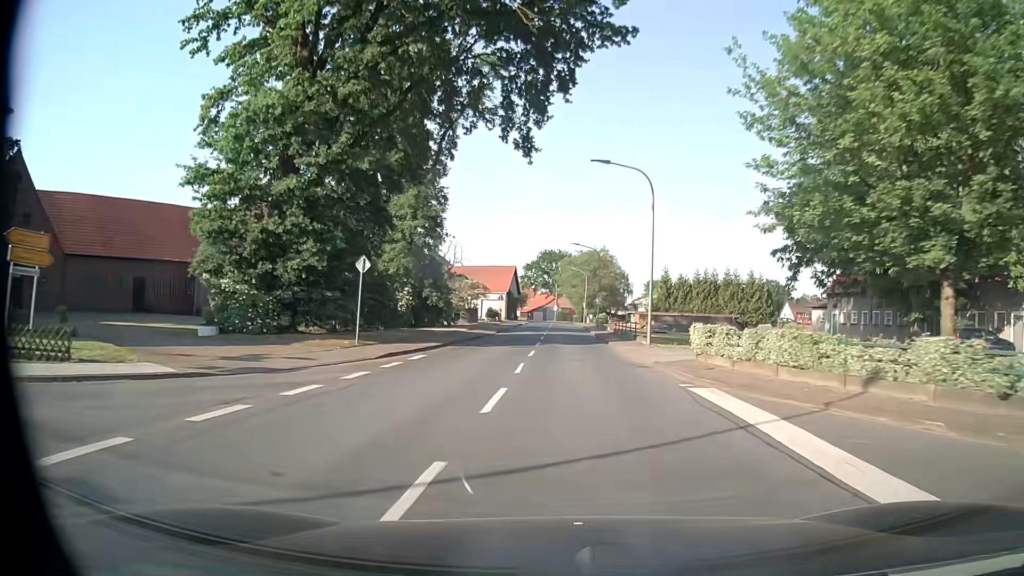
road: secondary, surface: asphalt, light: Day
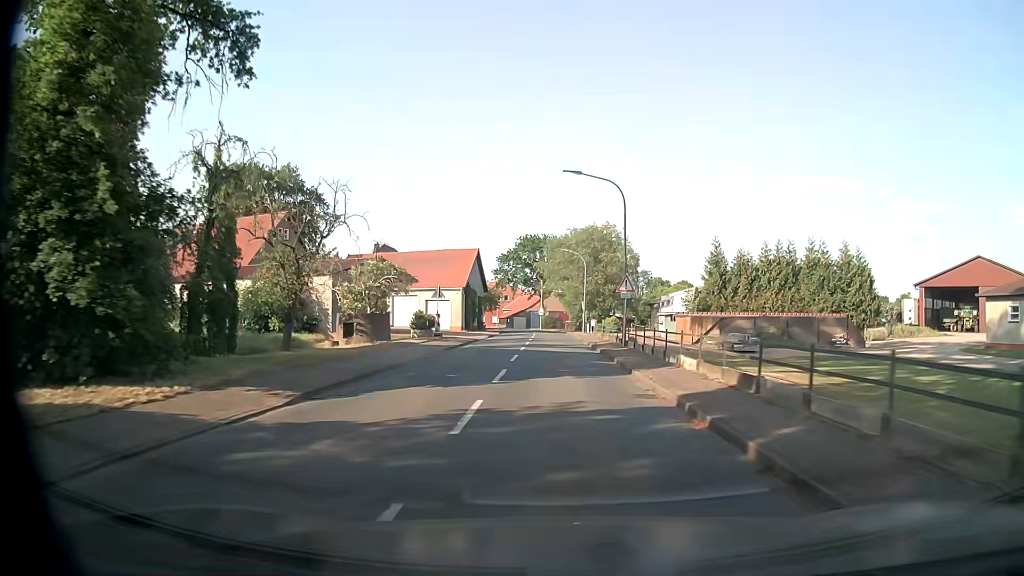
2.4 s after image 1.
(+0.4, +31.7) m; +1°
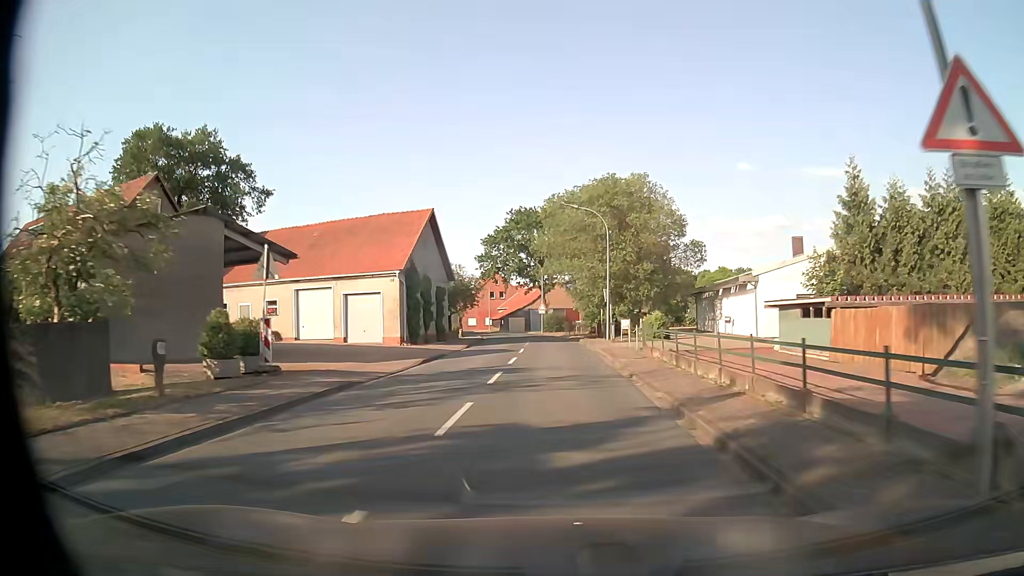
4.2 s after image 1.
(+0.2, +24.2) m; 0°
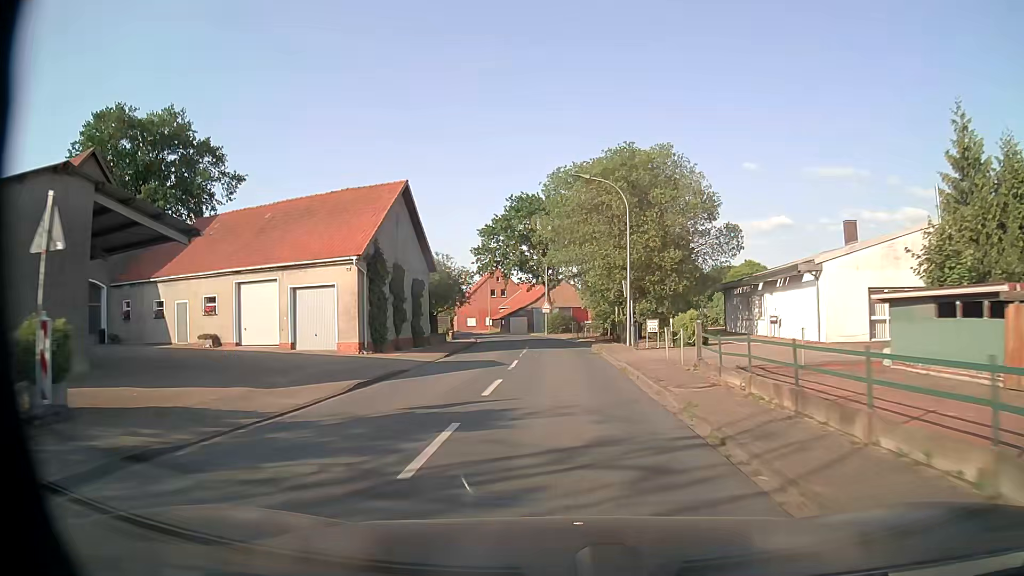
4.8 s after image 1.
(0.0, +8.1) m; 0°
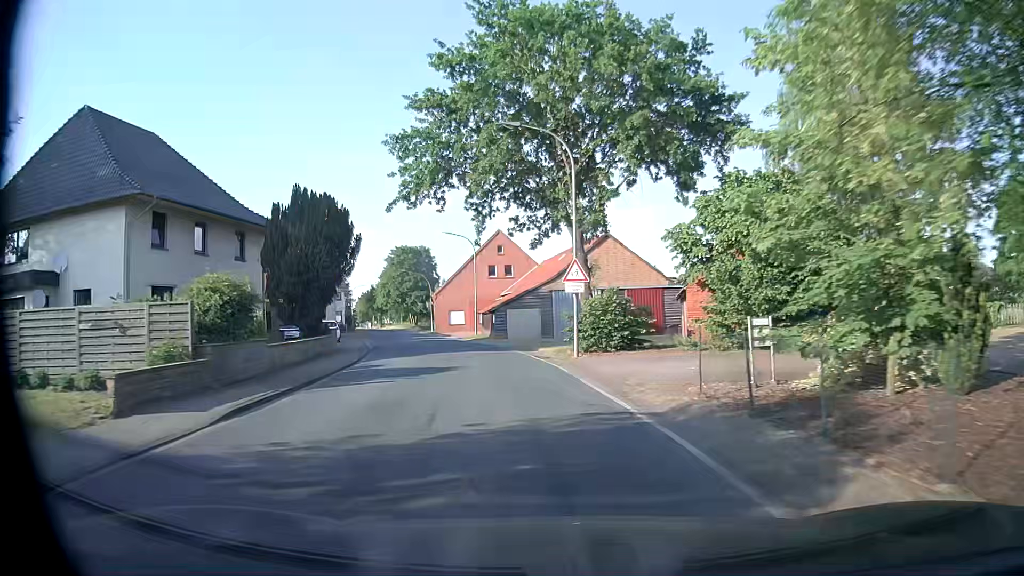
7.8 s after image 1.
(-0.5, +39.8) m; -3°
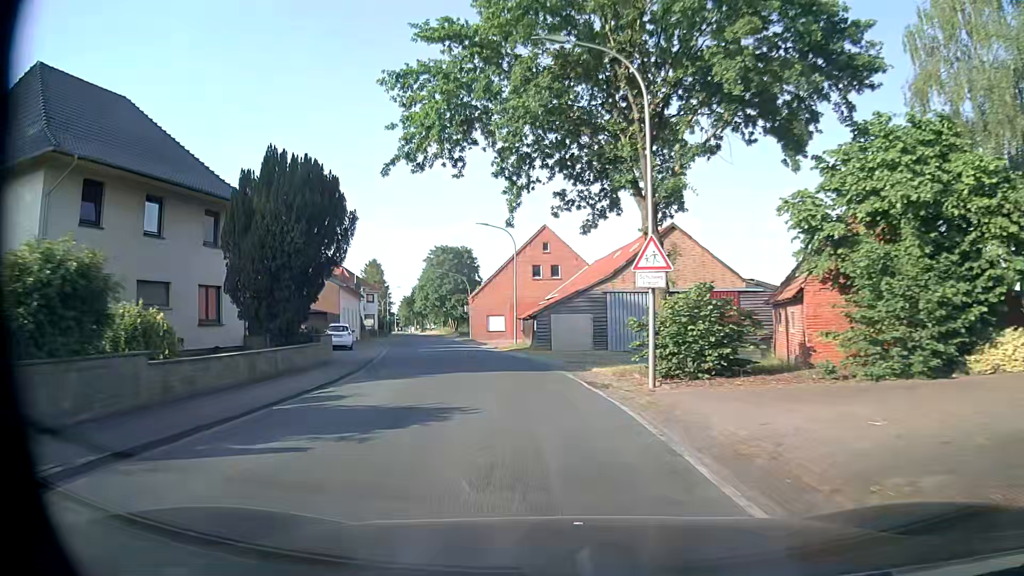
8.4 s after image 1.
(-0.2, +7.6) m; -4°
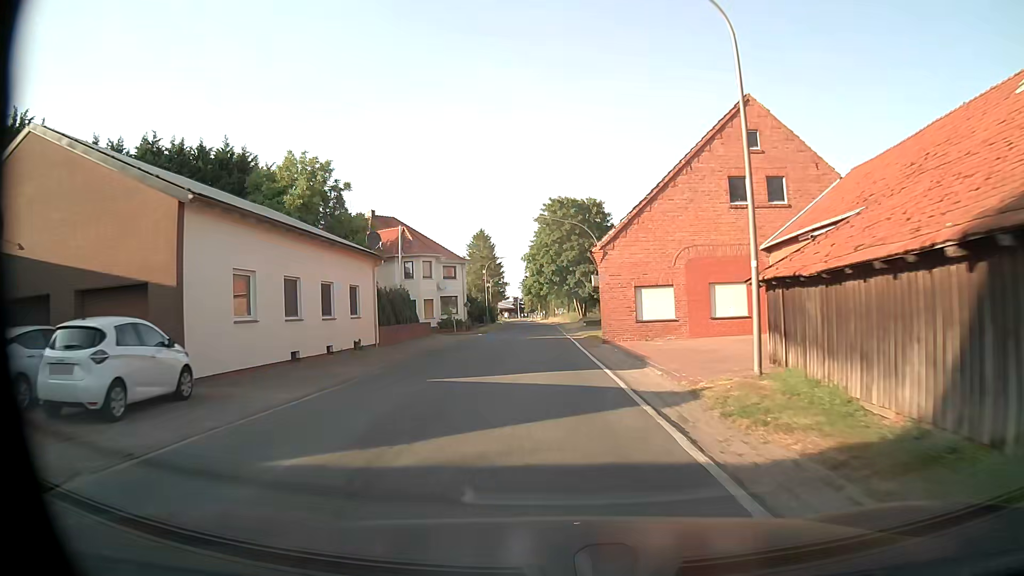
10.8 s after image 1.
(-3.3, +31.3) m; -11°
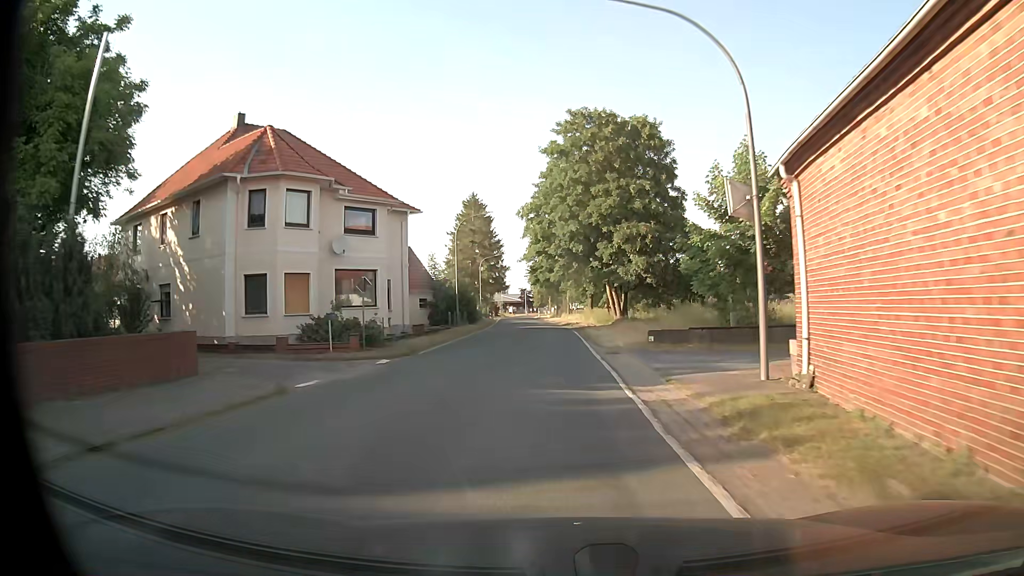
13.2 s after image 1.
(-0.9, +32.1) m; -2°
(0, +10) (0, +20) (0, +30) (-1, +40) (-1, +50) (-1, +60) (-2, +70) (-3, +80) (-3, +90) (-4, +100) m
